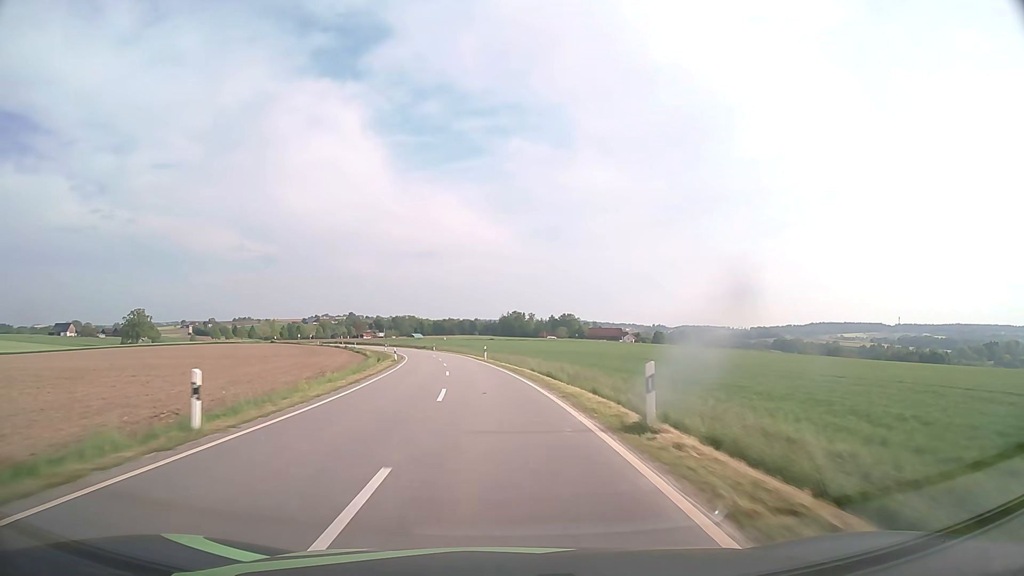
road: tertiary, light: Day
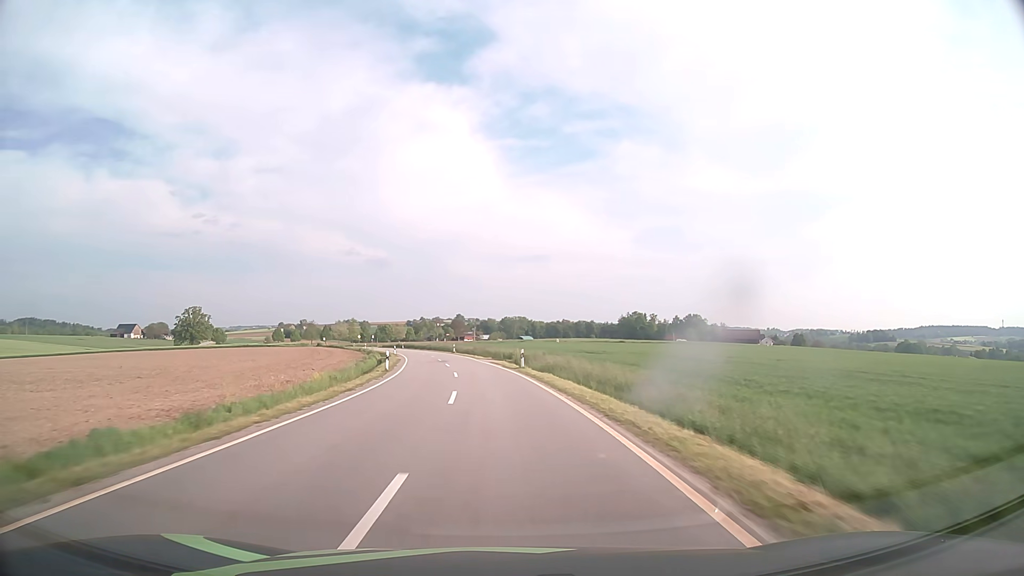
(-5.3, +61.2) m; -10°
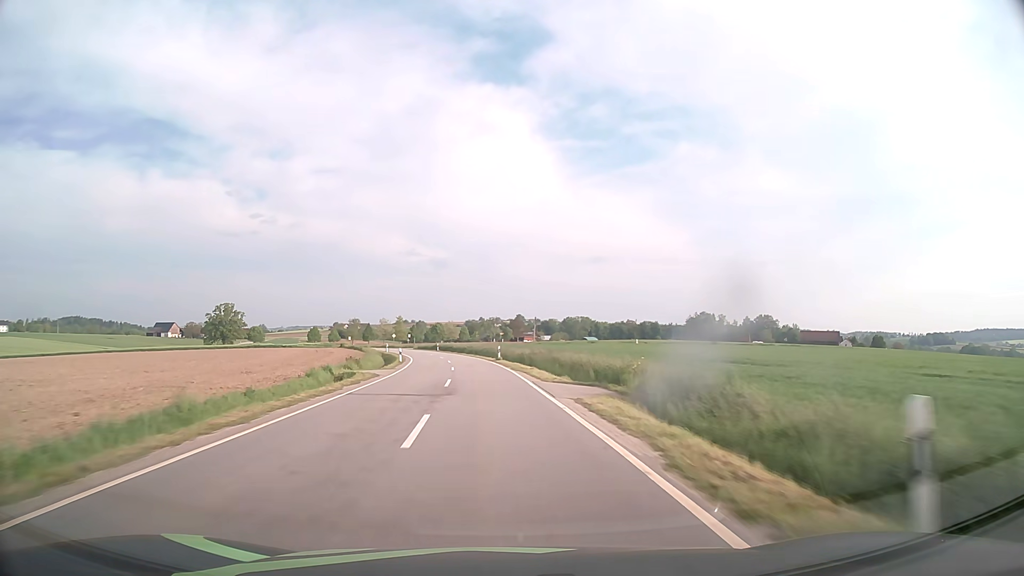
(-1.3, +31.0) m; -5°
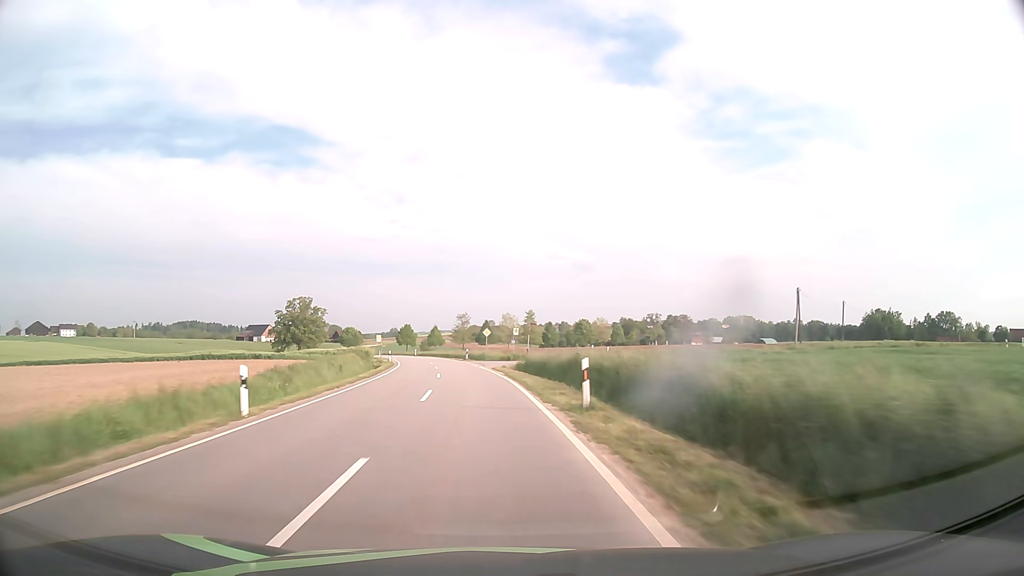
(-8.1, +77.5) m; -12°
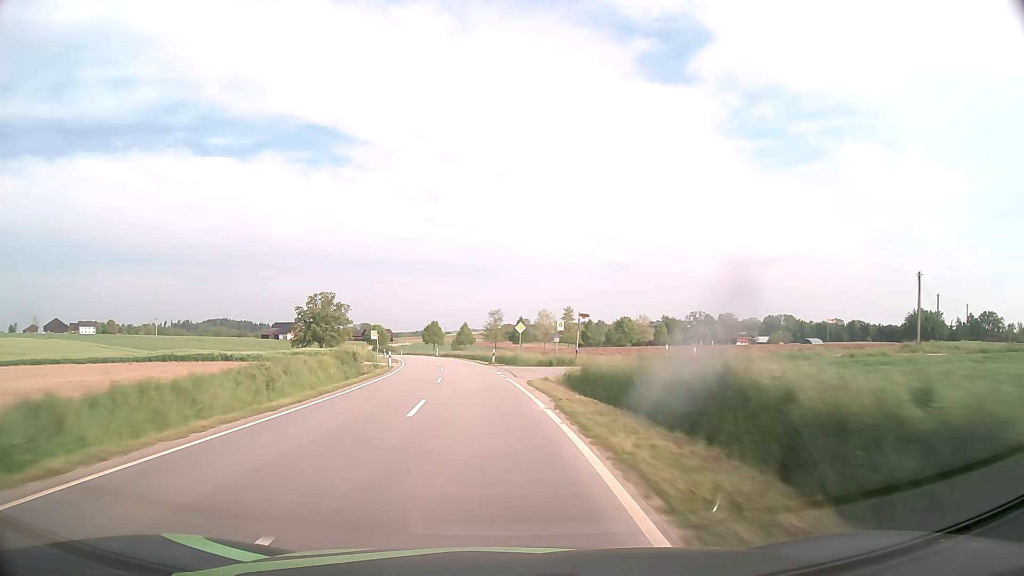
(-0.4, +15.7) m; -3°
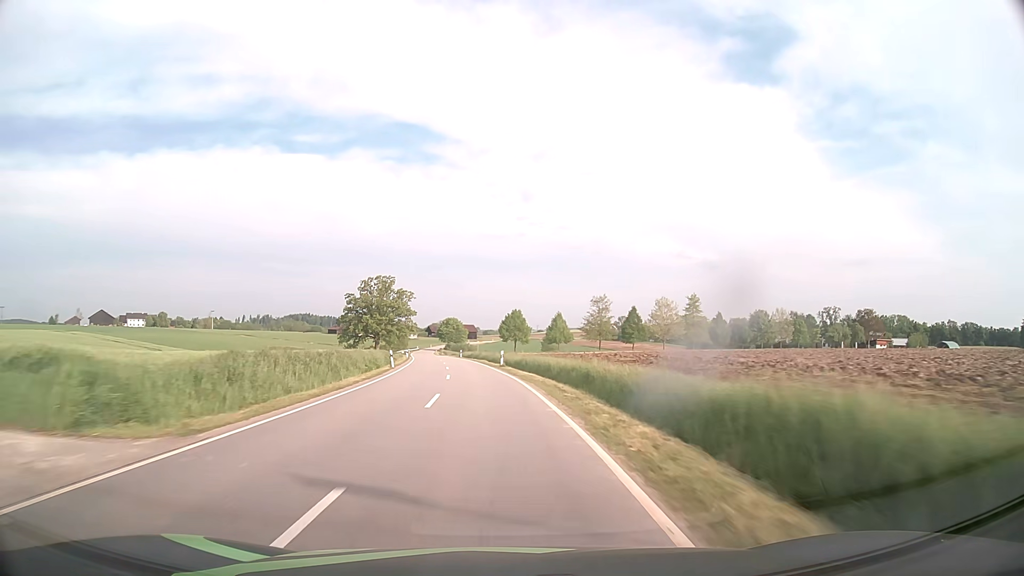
(-3.3, +47.2) m; -8°
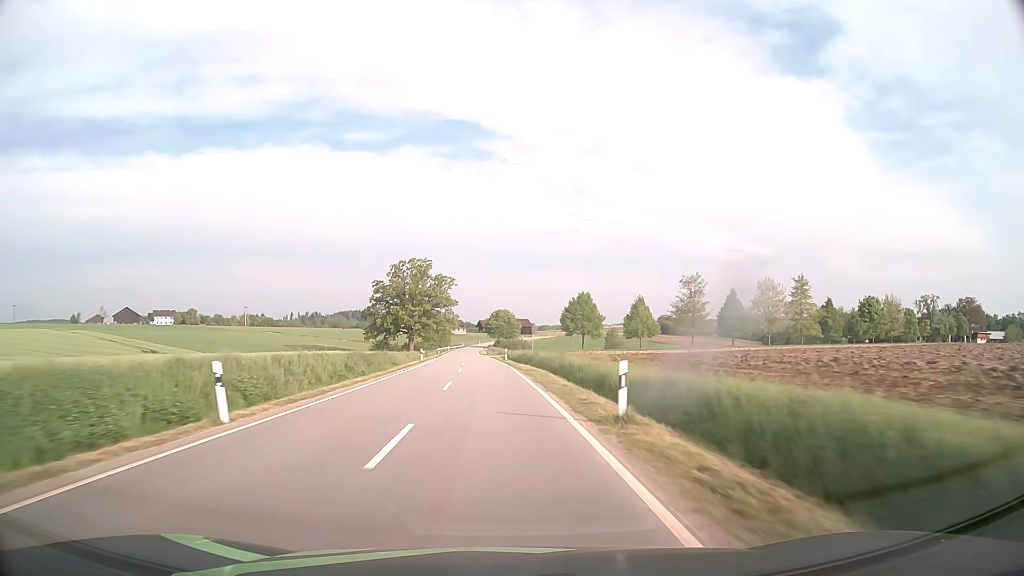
(-1.4, +31.7) m; -5°
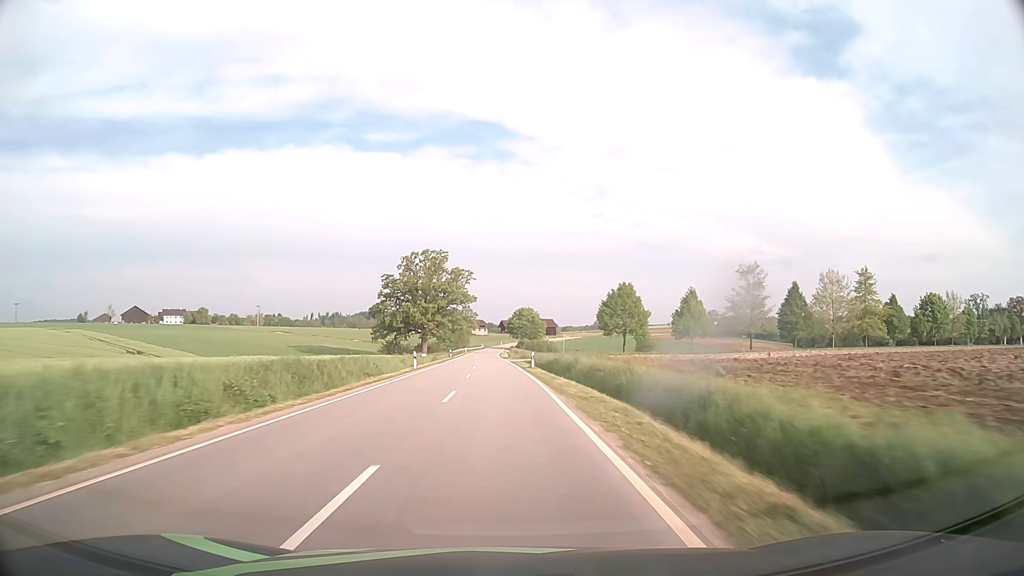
(-0.3, +16.0) m; -2°
(0, +10) (0, +20) (0, +30) (-1, +40) (-1, +50) (-1, +60) (-2, +70) (-2, +80) (-2, +90) (-3, +100) m
